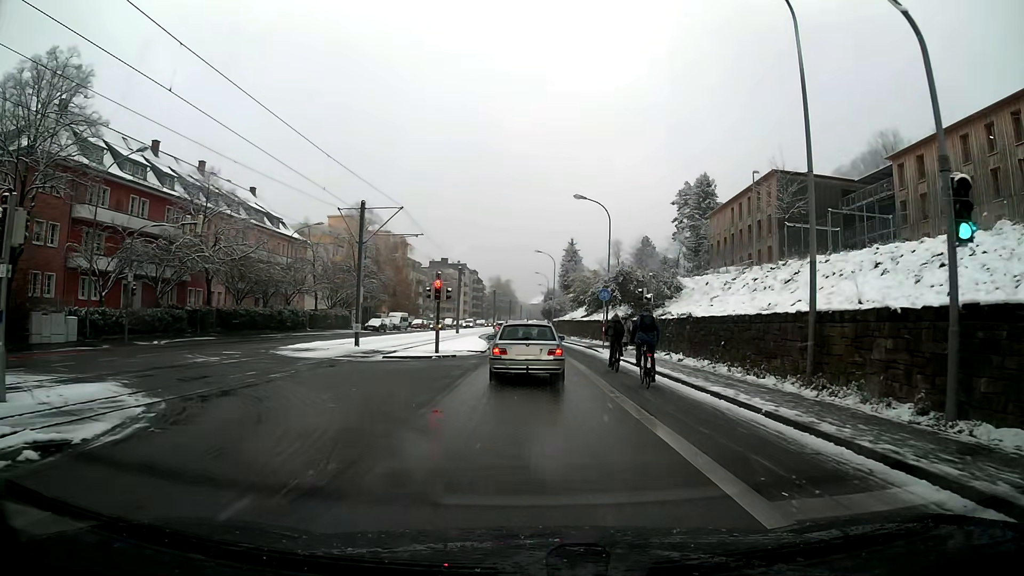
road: secondary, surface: asphalt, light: Day
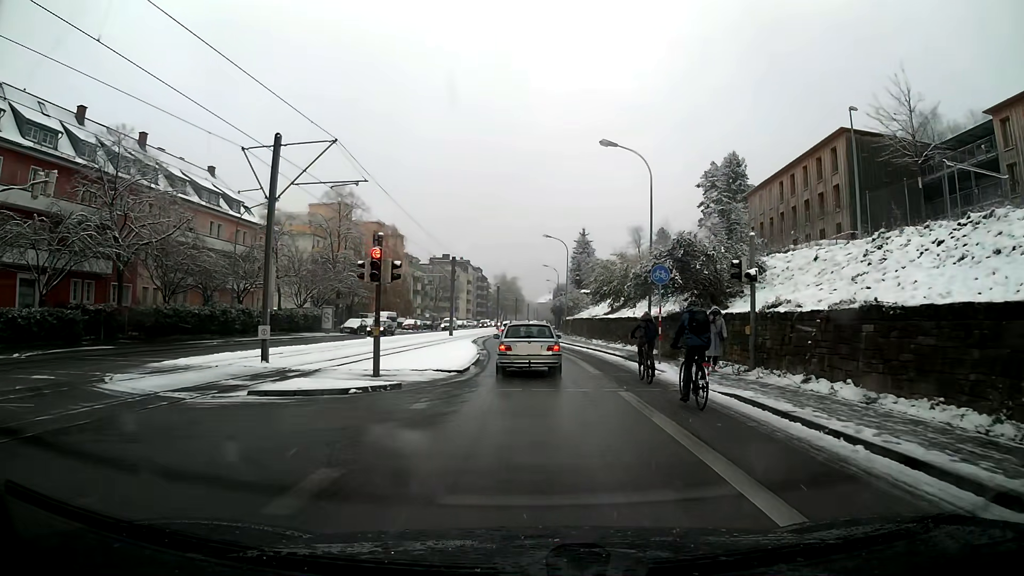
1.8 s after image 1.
(-0.1, +13.1) m; -1°
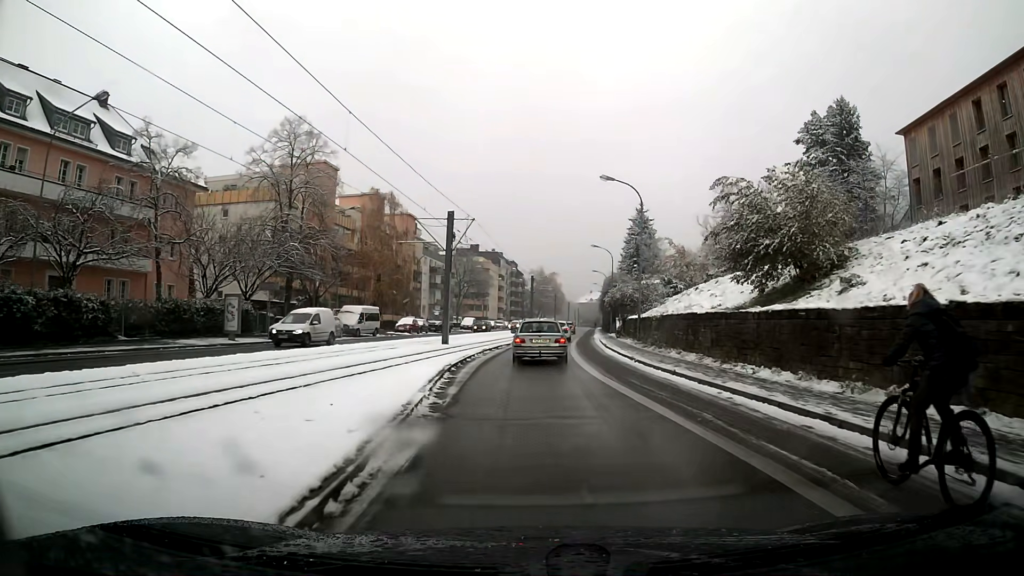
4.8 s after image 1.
(-0.8, +26.1) m; -4°
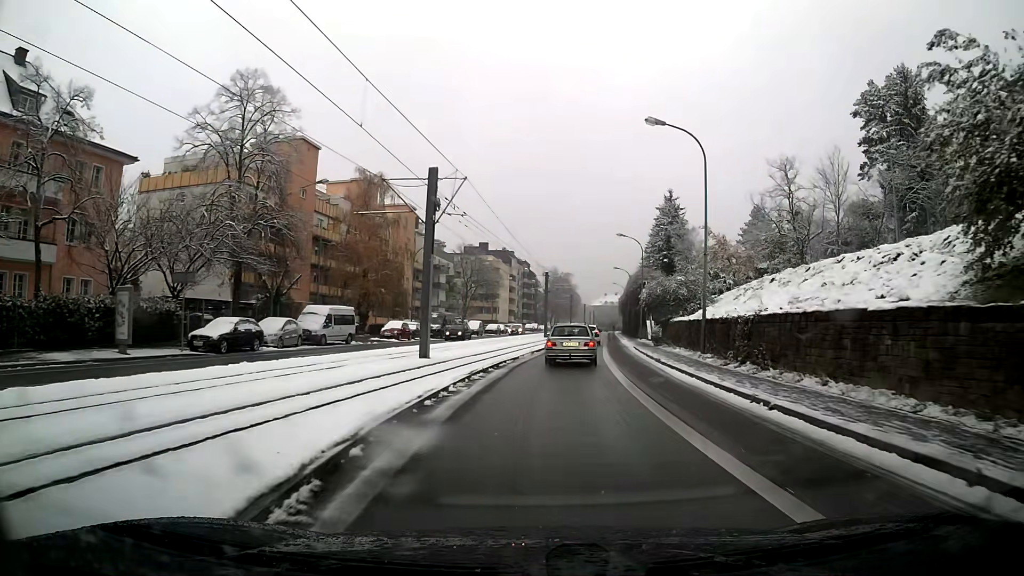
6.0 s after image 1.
(-0.1, +11.6) m; 0°
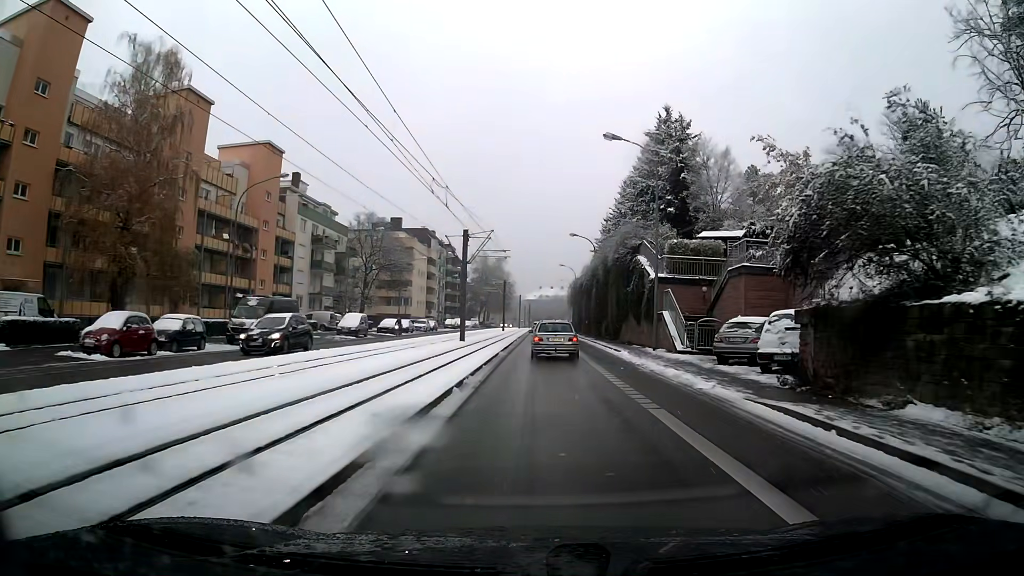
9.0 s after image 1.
(+1.8, +31.7) m; +6°
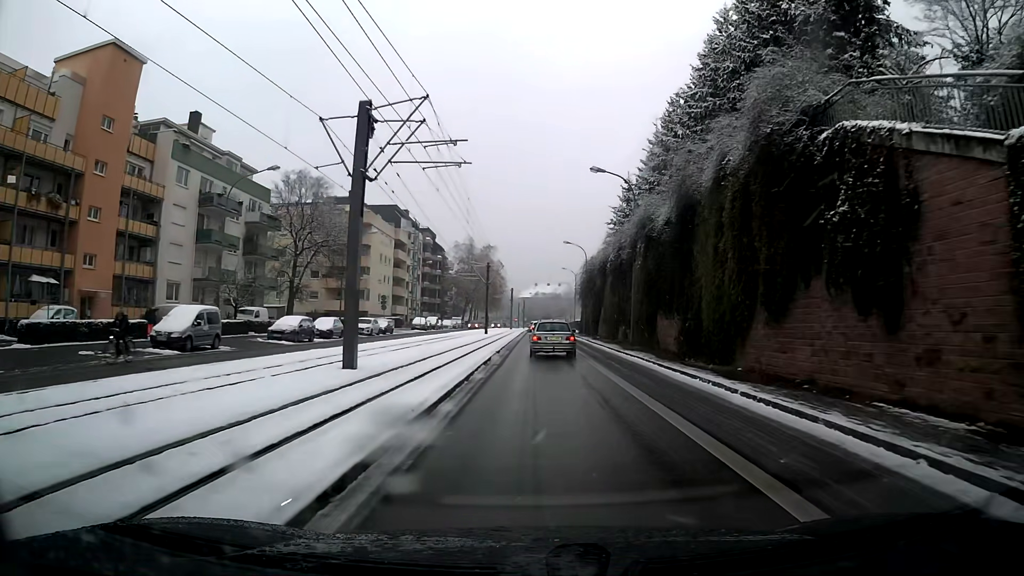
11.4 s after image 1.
(0.0, +26.8) m; 0°
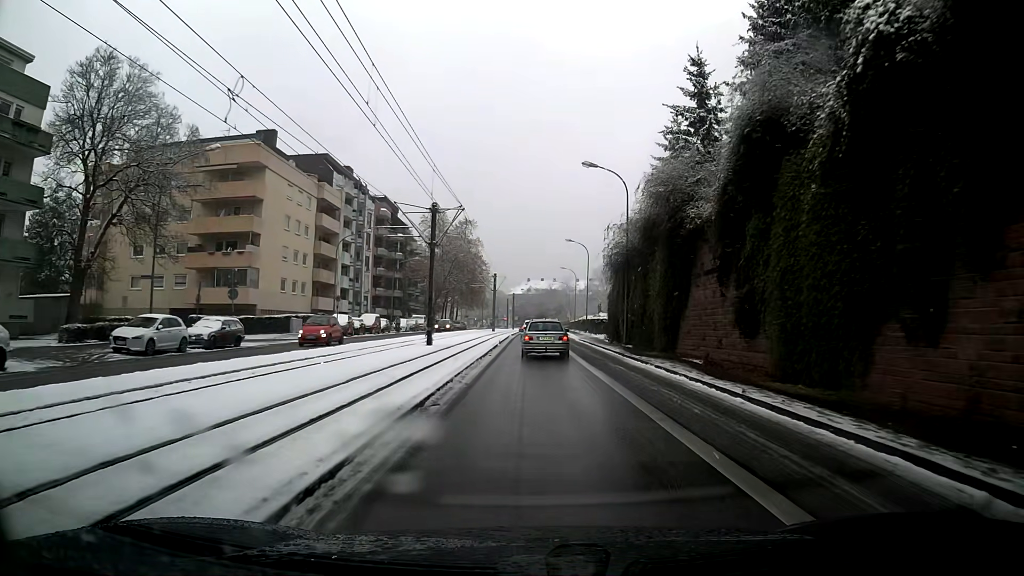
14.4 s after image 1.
(+0.2, +34.3) m; 0°
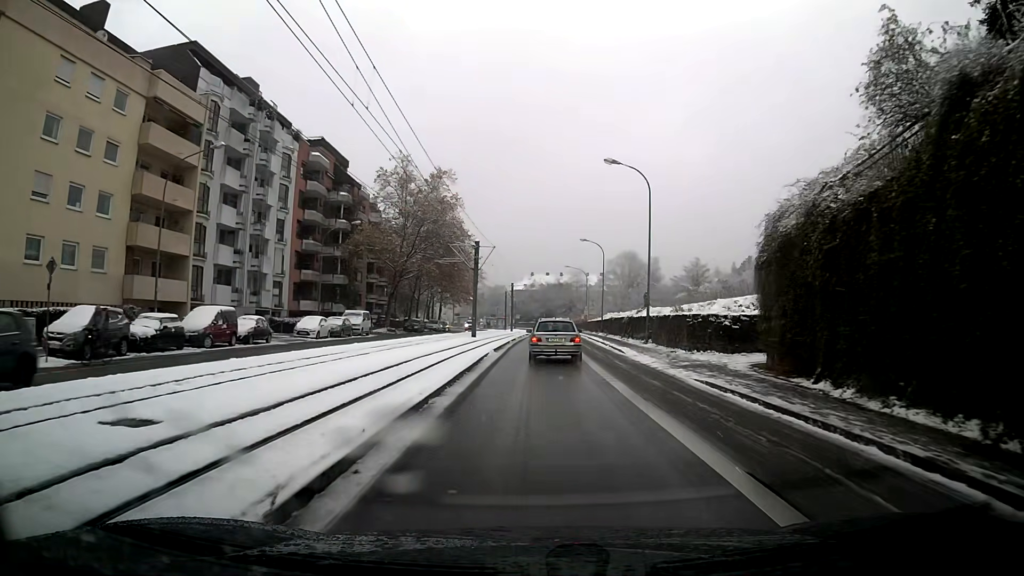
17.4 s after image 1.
(-0.1, +33.7) m; 0°
(0, +10) (0, +20) (0, +30) (+1, +40) (+1, +50) (+1, +60) (+2, +70) (+2, +80) (+2, +90) (+2, +100) m
